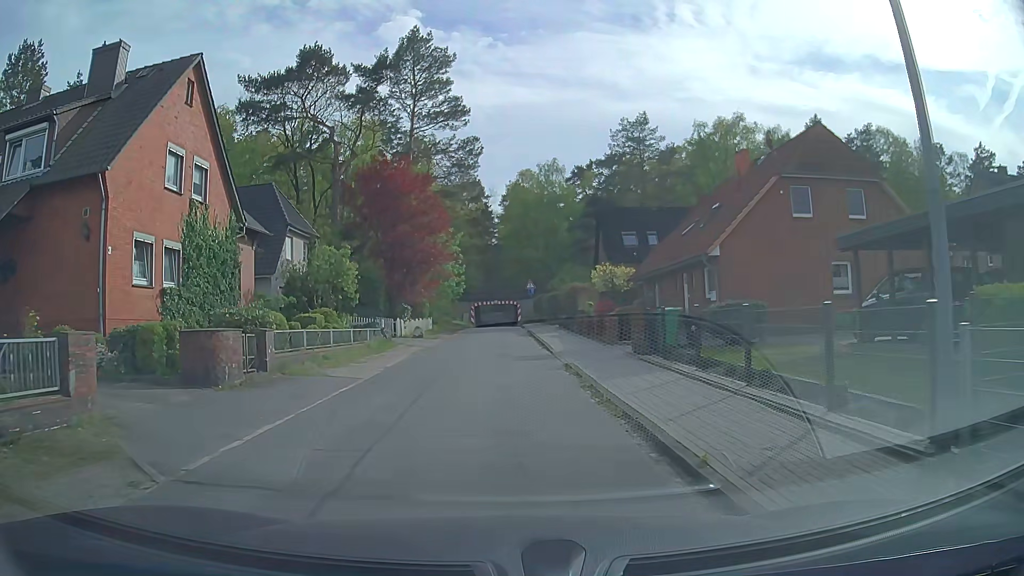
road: residential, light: Day
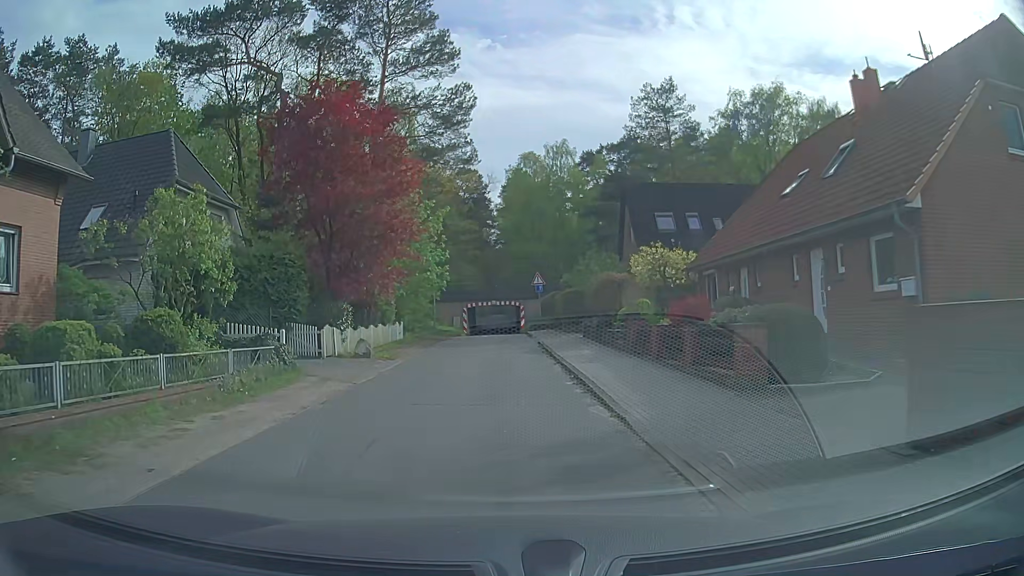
(+0.1, +12.7) m; 0°
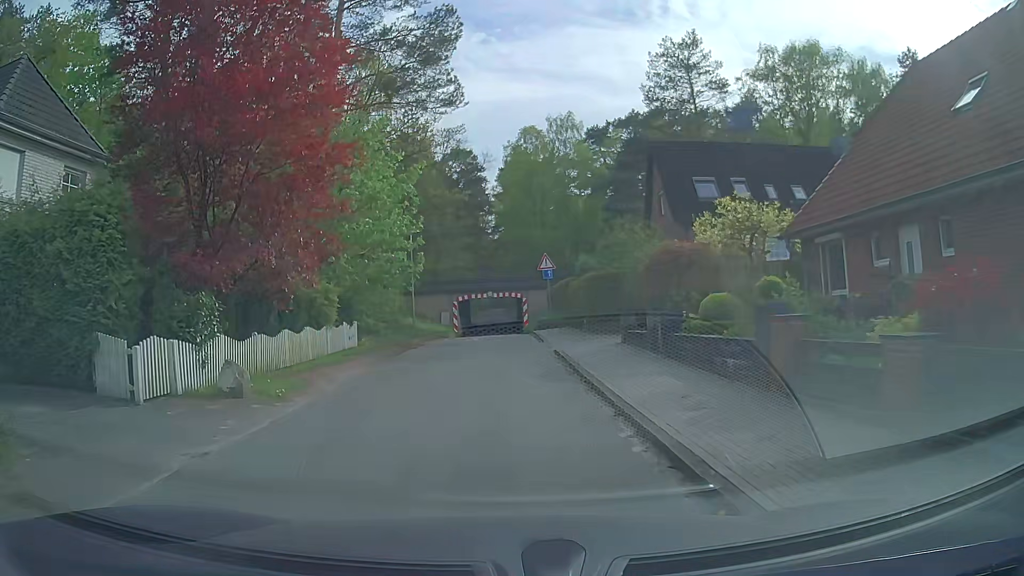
(0.0, +9.7) m; -1°
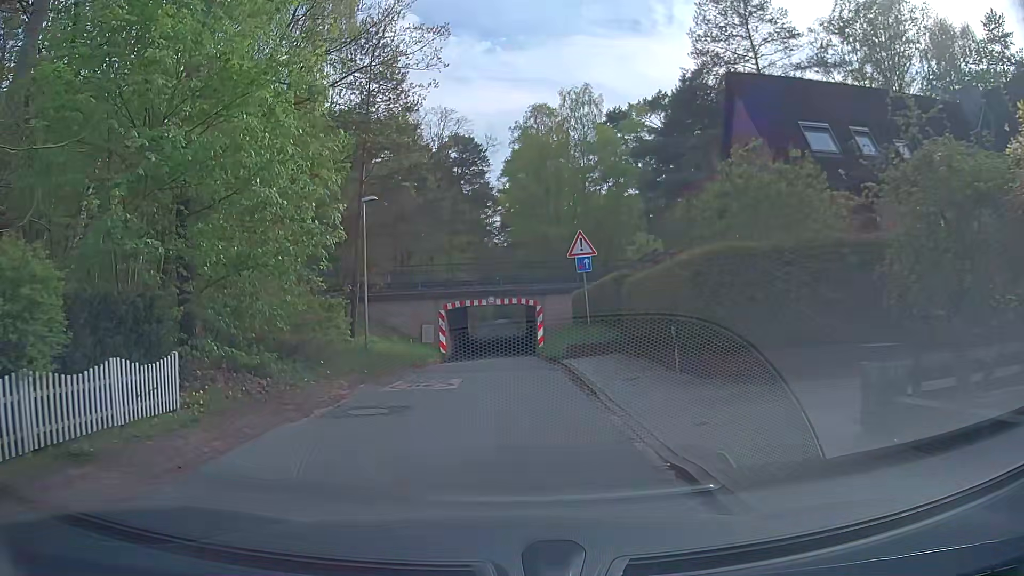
(+0.1, +12.8) m; 0°
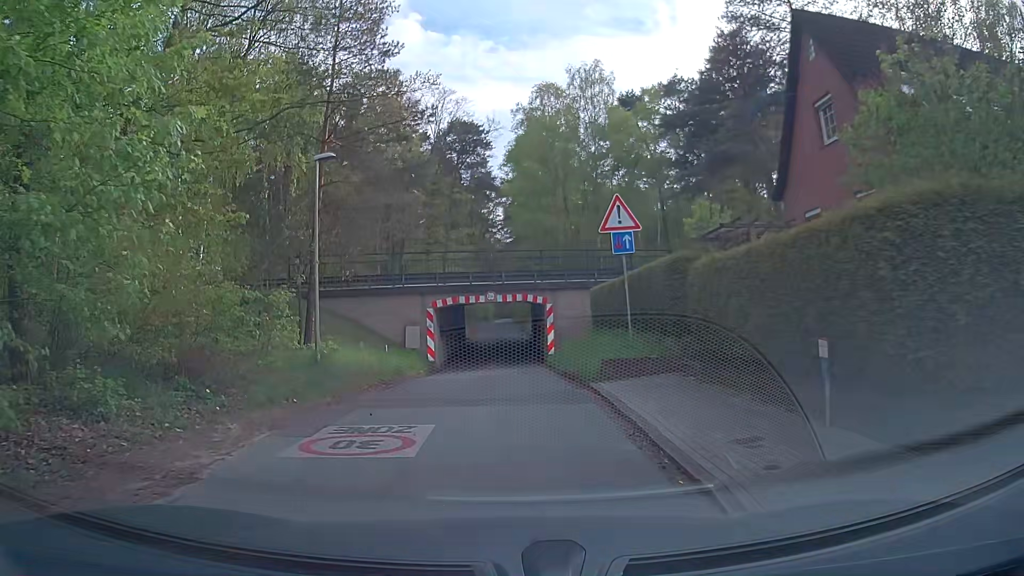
(0.0, +6.0) m; 0°
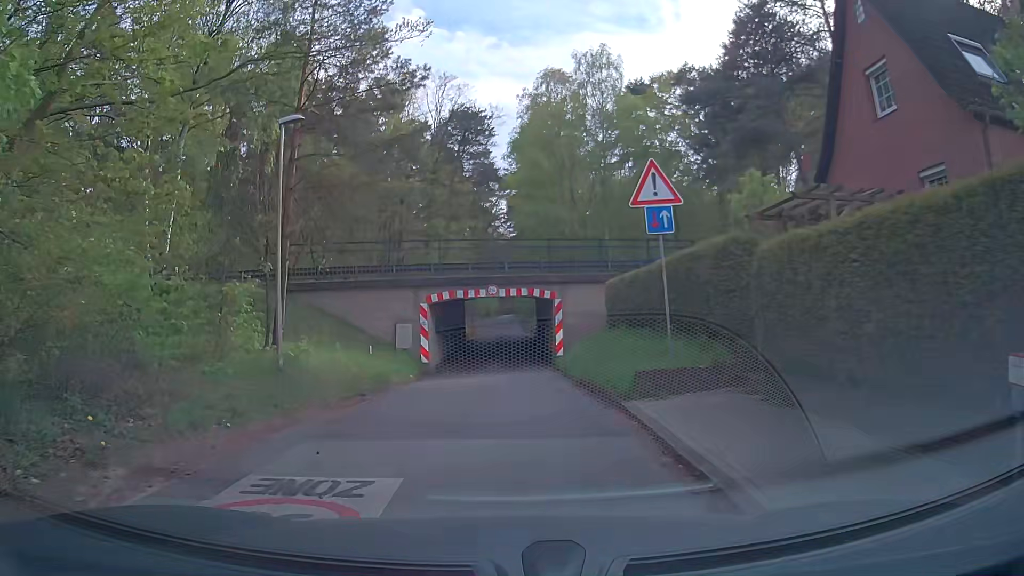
(0.0, +2.9) m; 0°
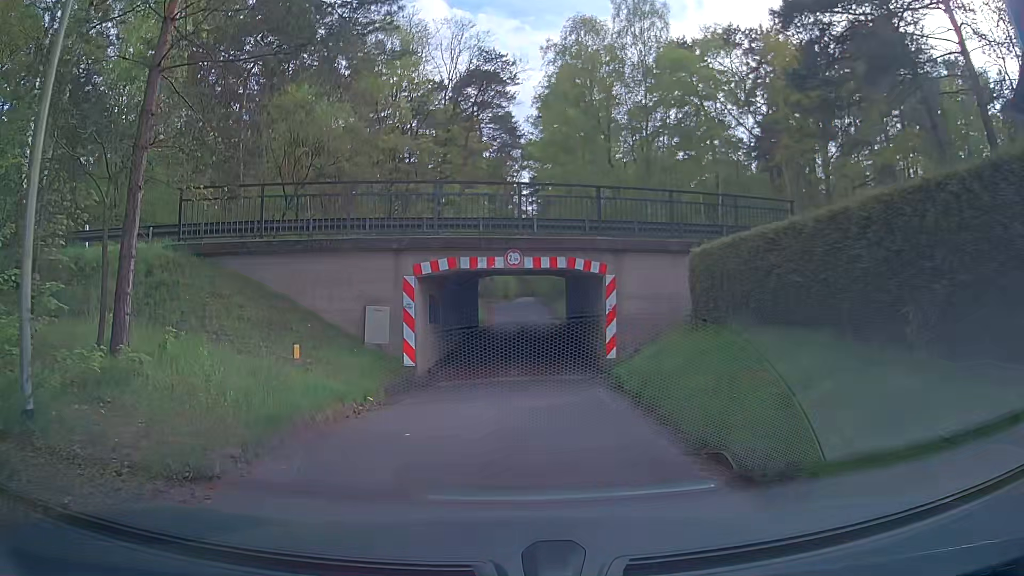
(-0.3, +7.8) m; -4°
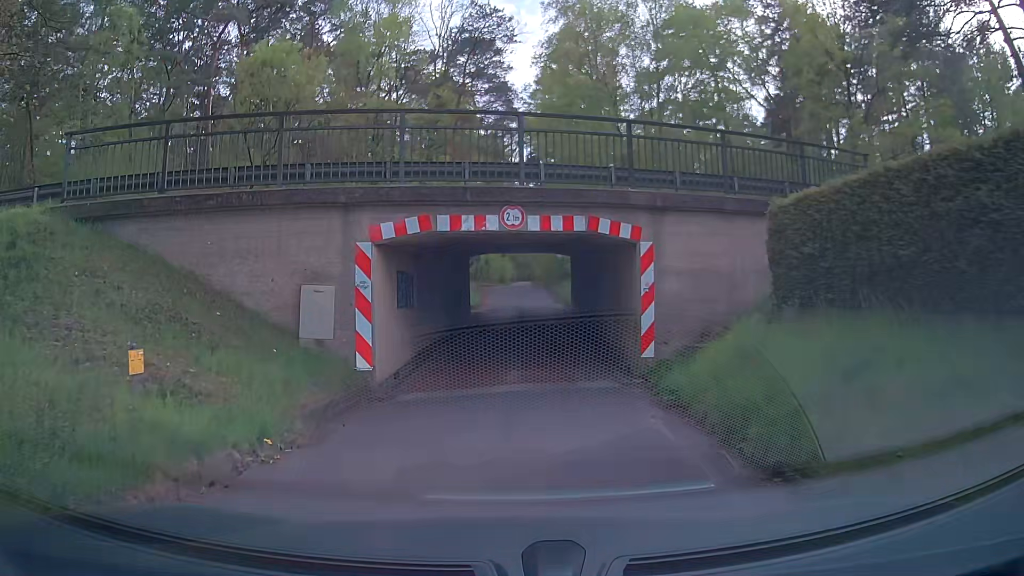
(+0.1, +4.6) m; 0°
